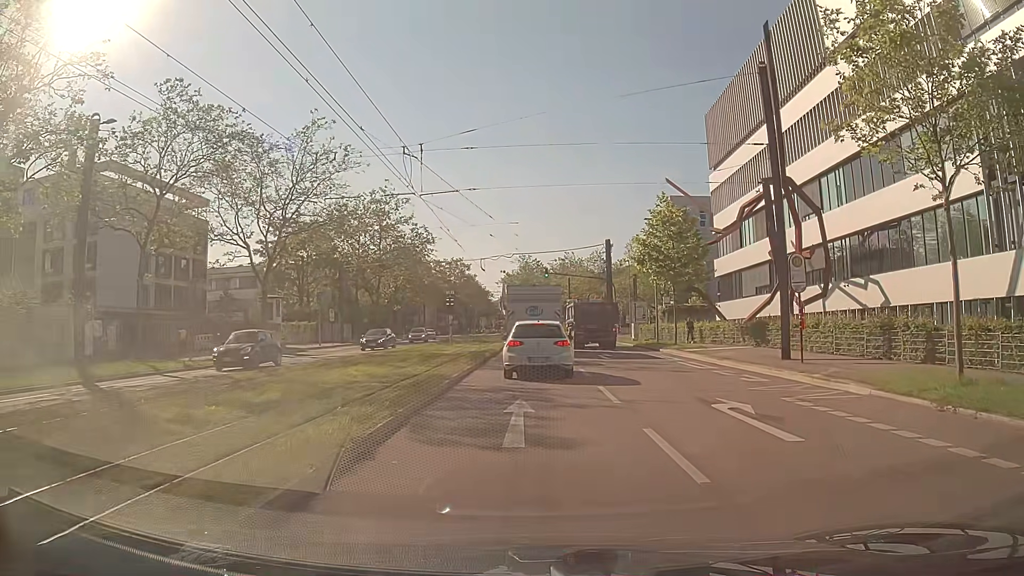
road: secondary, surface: asphalt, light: Day
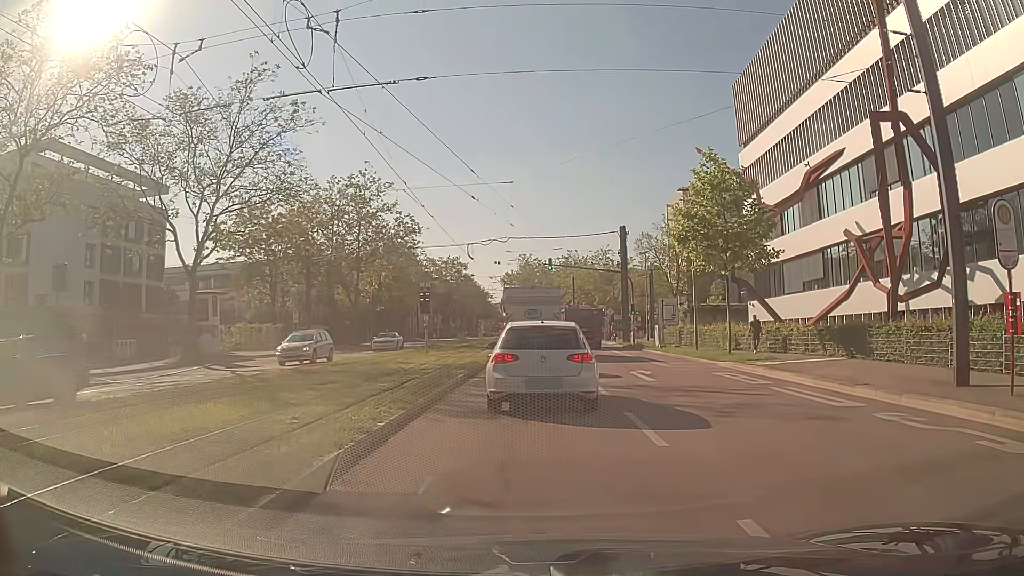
(0.0, +10.0) m; 0°
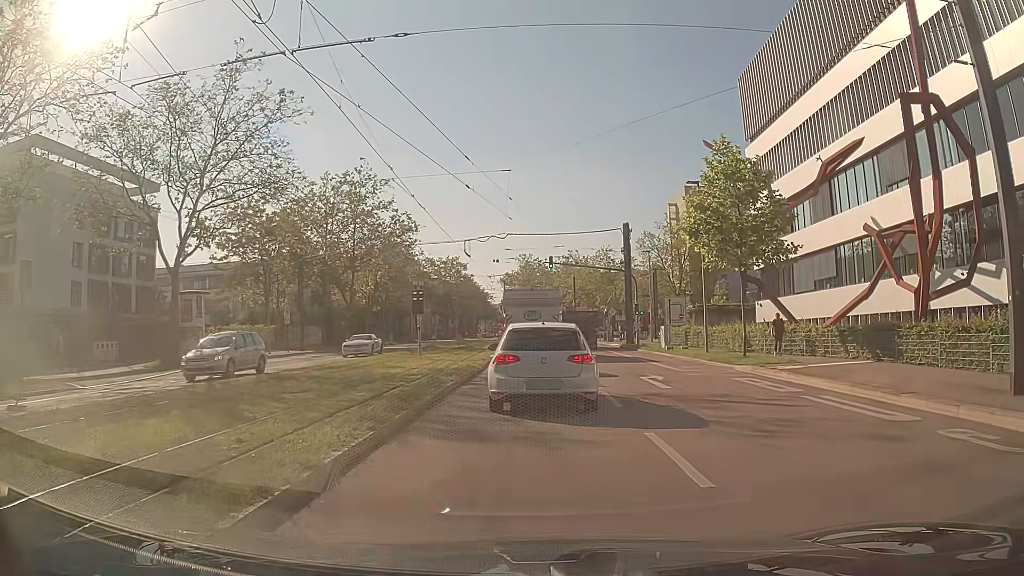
(0.0, +1.9) m; -1°
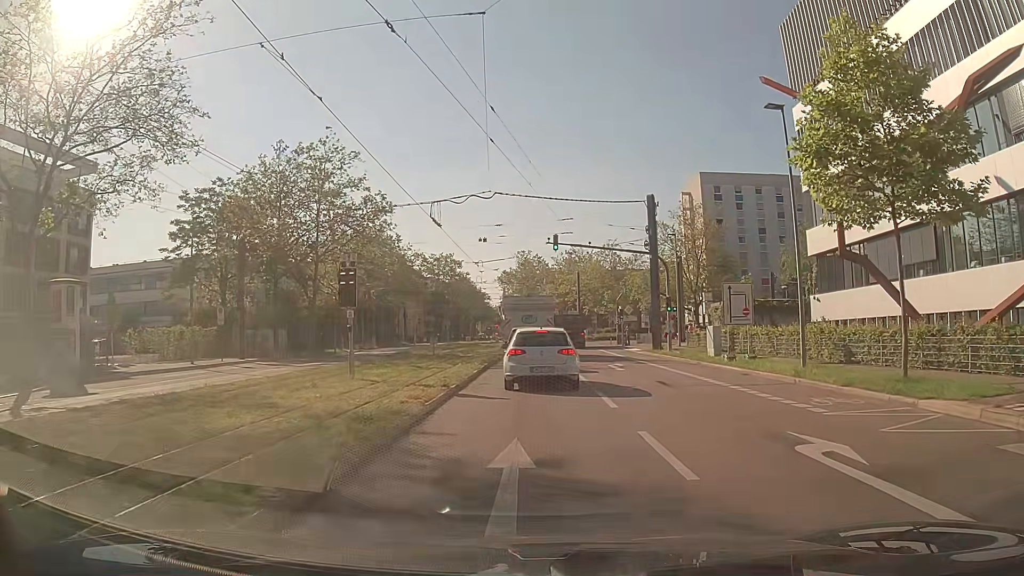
(+0.1, +11.9) m; +1°
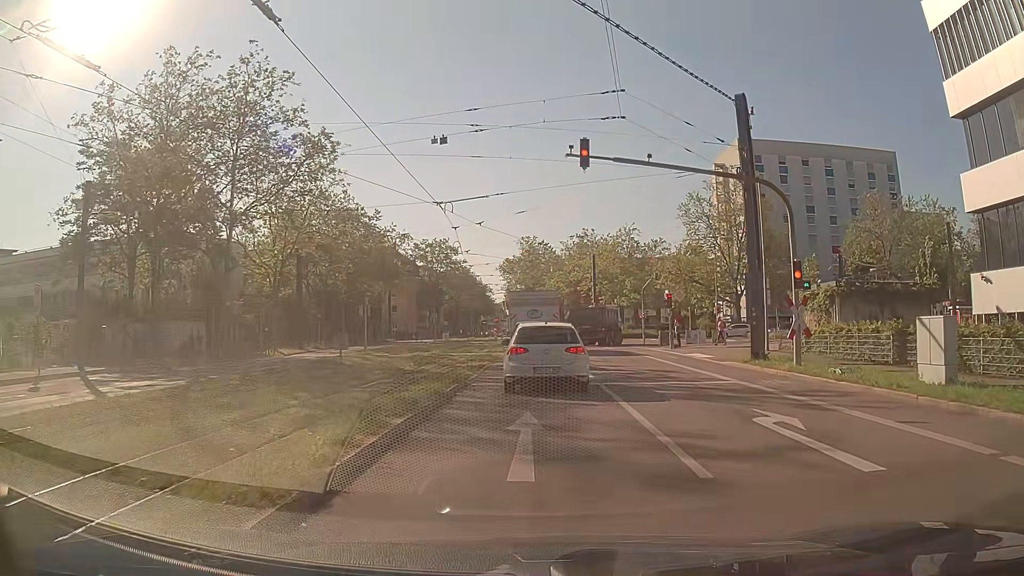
(-0.2, +18.1) m; +1°
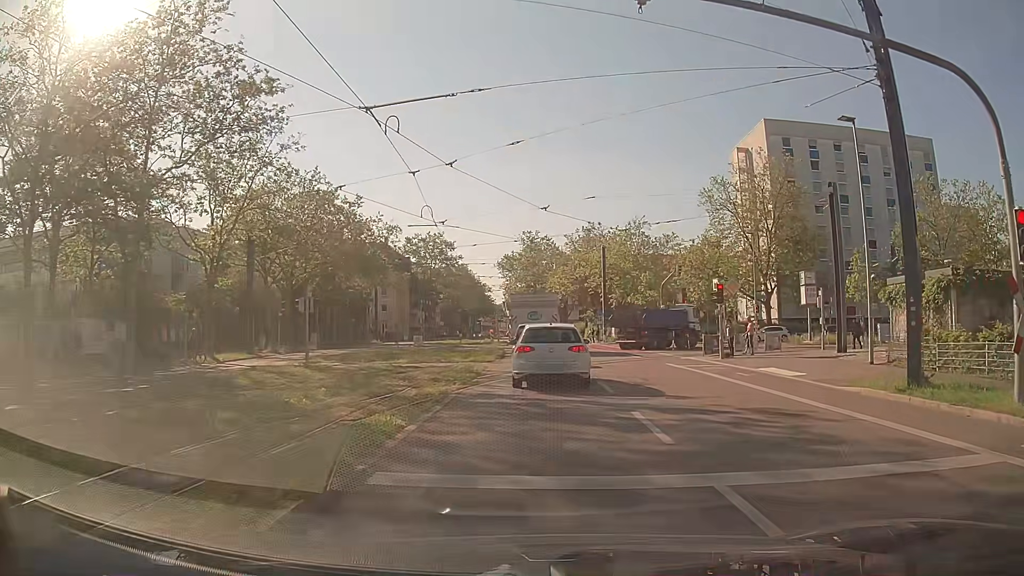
(-0.3, +10.1) m; -2°
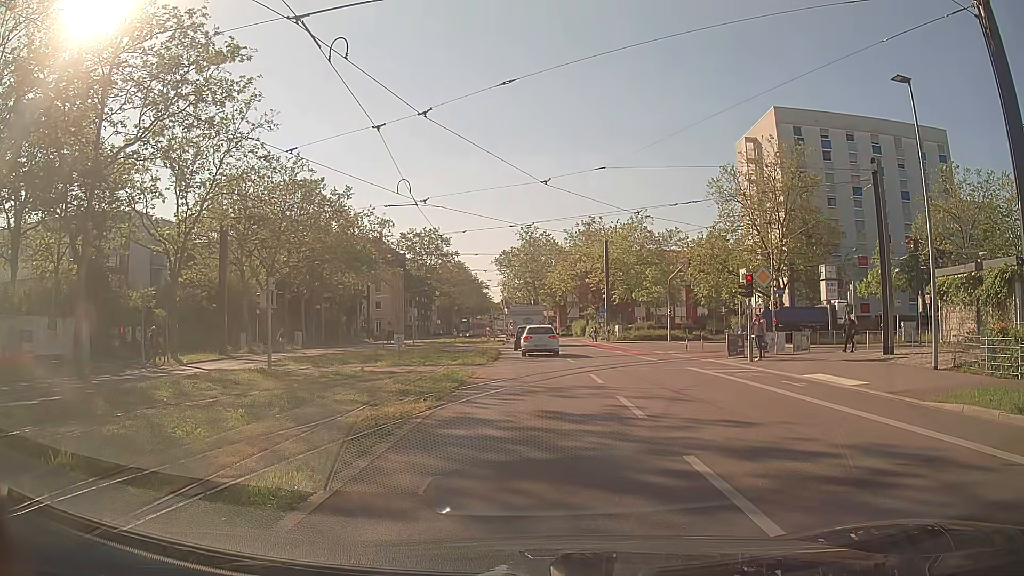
(0.0, +3.5) m; -1°
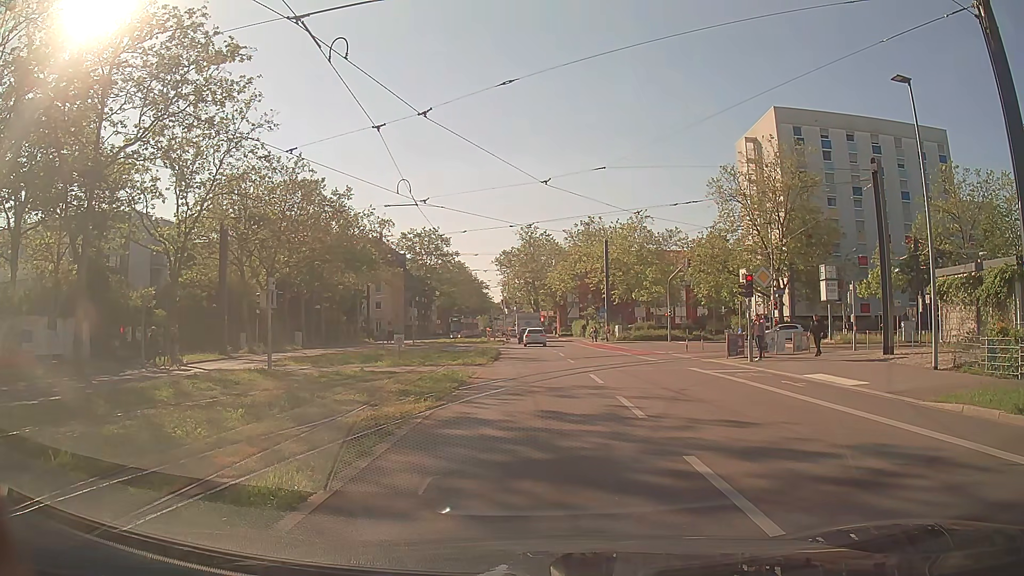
(0.0, 0.0) m; 0°
